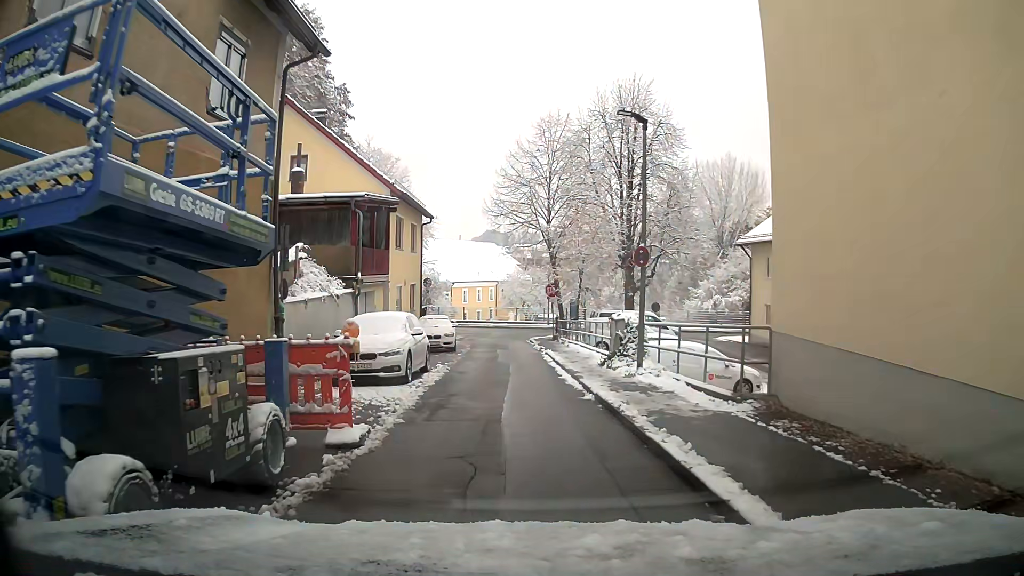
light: Day
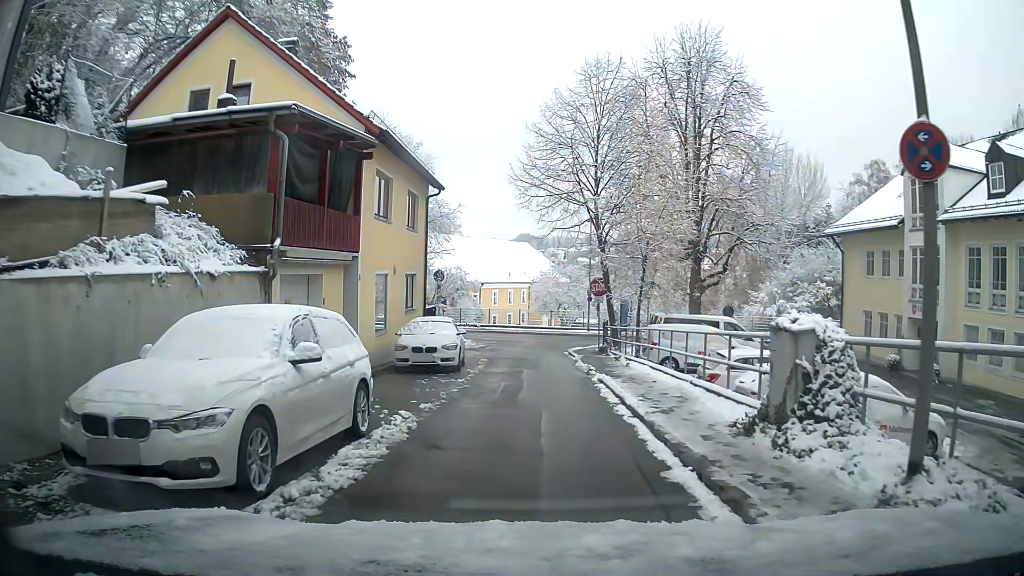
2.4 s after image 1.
(-0.1, +9.2) m; -2°
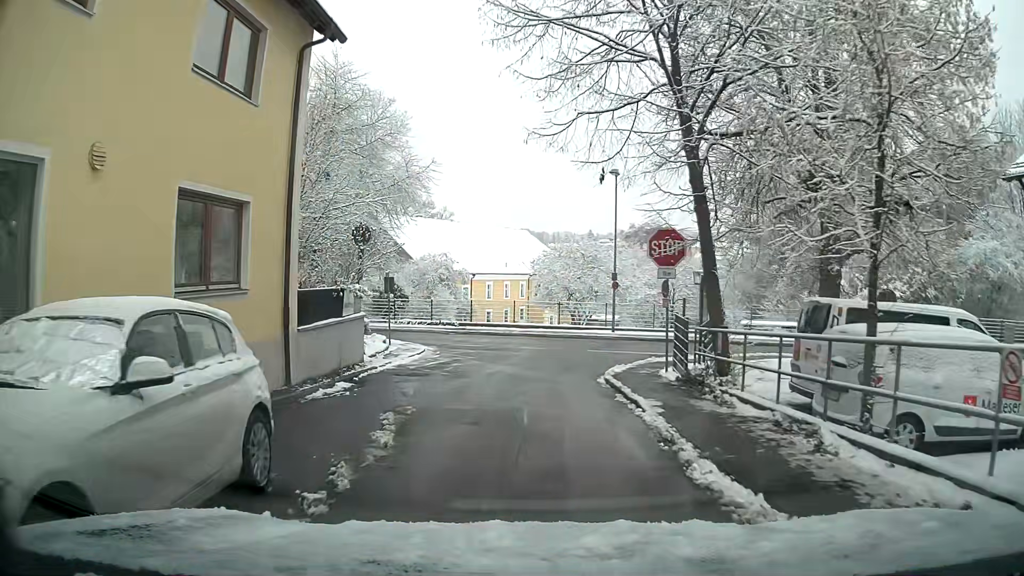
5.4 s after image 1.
(0.0, +15.7) m; -1°
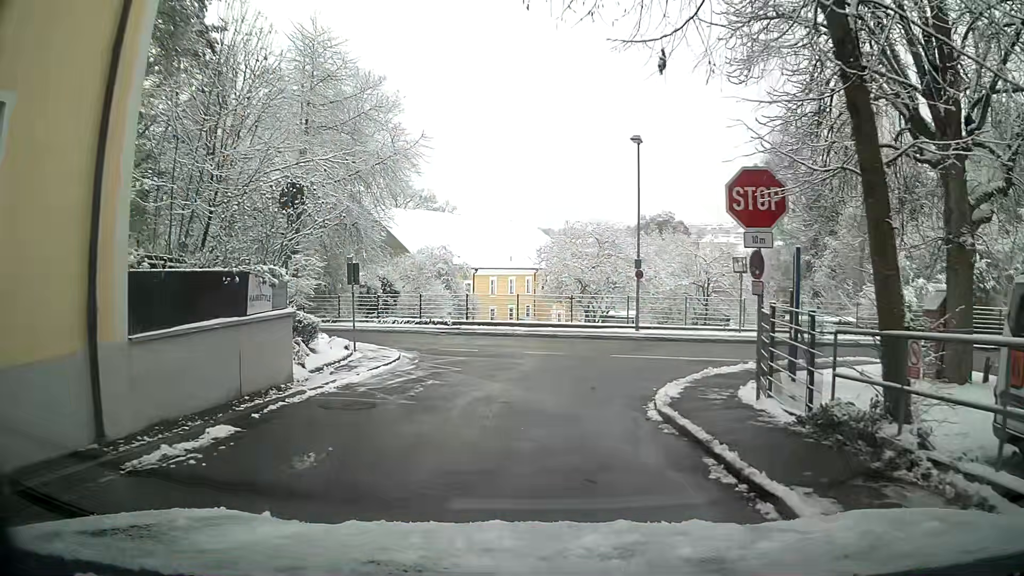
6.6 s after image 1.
(0.0, +5.9) m; 0°
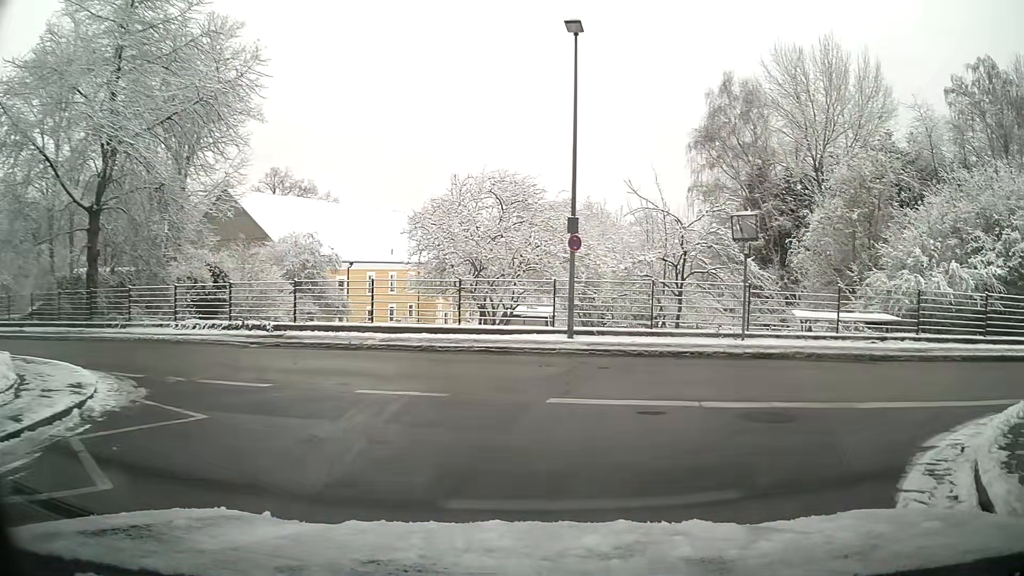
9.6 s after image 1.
(+0.5, +11.8) m; +12°
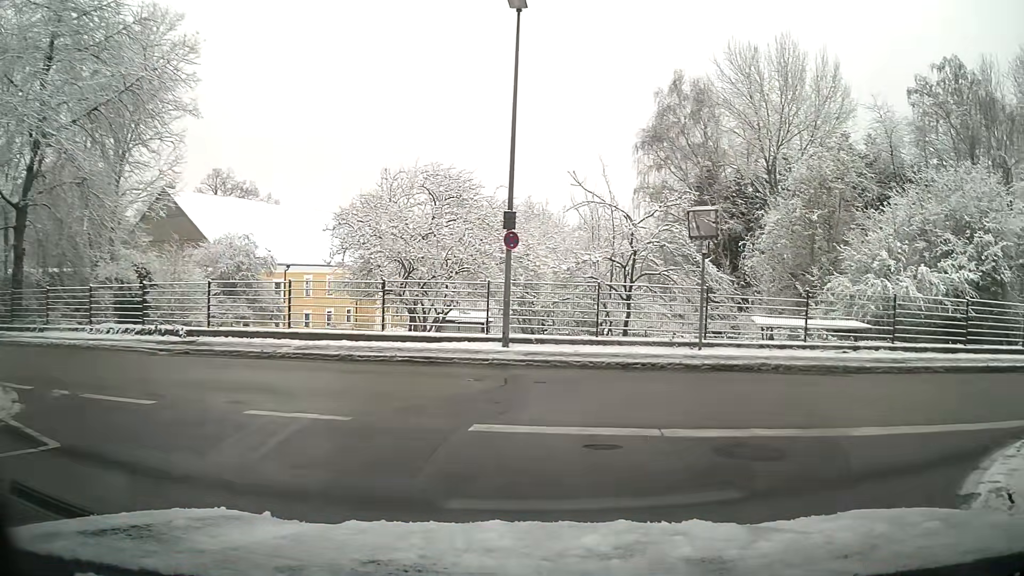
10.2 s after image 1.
(+0.1, +1.8) m; +3°
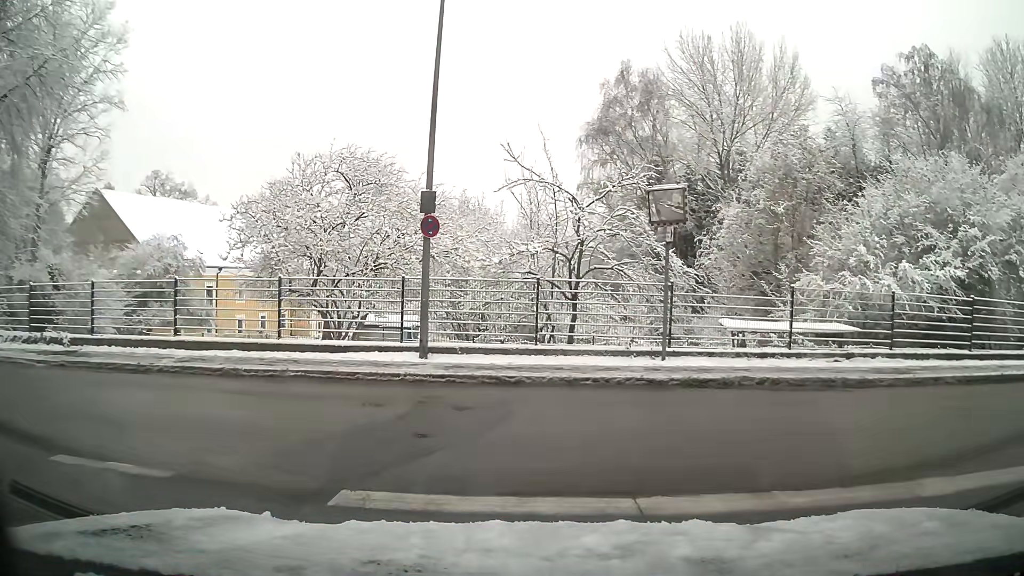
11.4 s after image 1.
(+0.1, +2.8) m; +3°
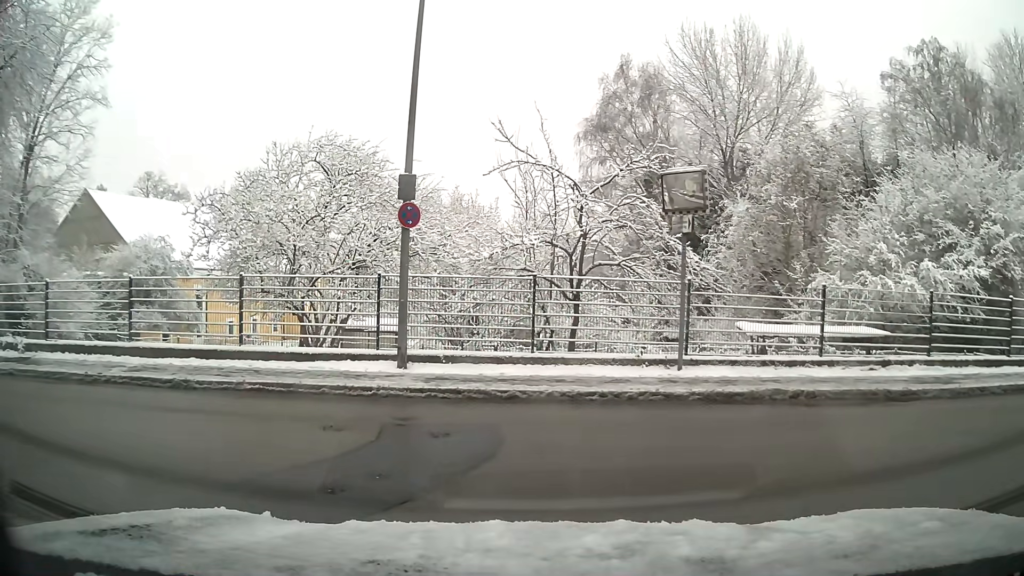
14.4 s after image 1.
(0.0, +1.7) m; 0°
(-6, +7) (-16, +9) (-26, +9) (-36, +9) (-46, +9) (-55, +8) (-65, +8) (-75, +7) (-85, +6) (-95, +6) m
